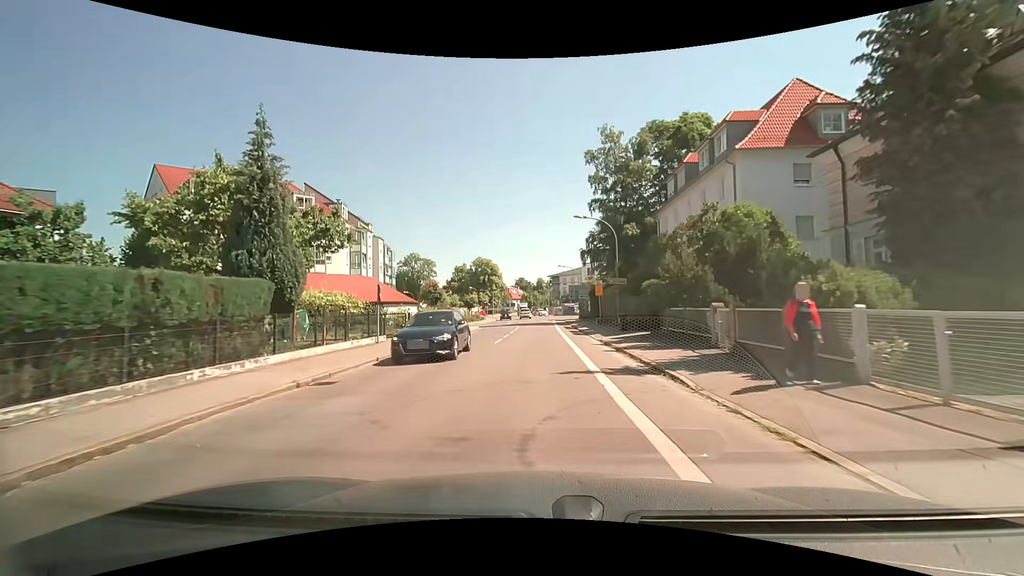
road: tertiary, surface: asphalt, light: Day
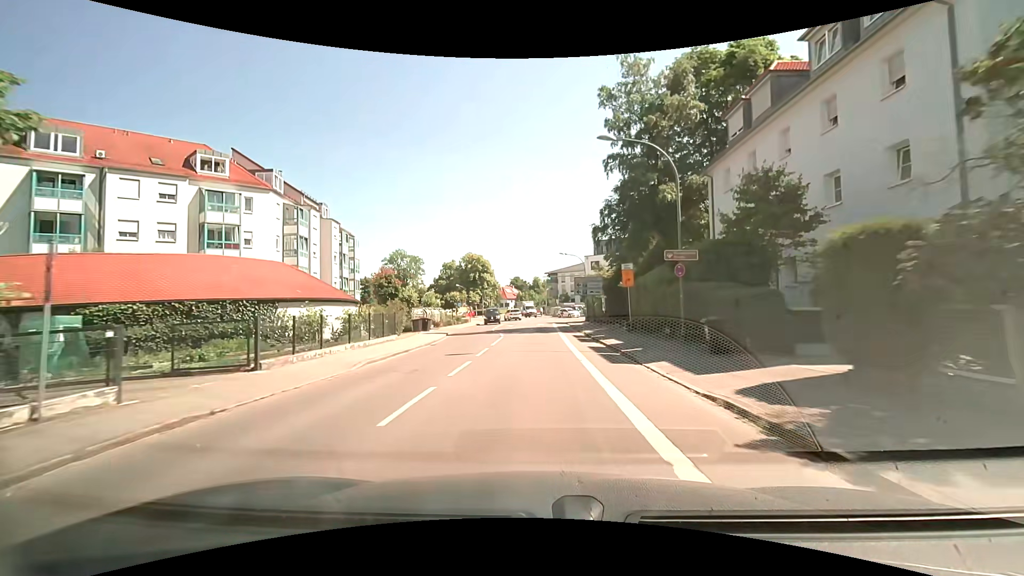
(+0.2, +14.9) m; 0°
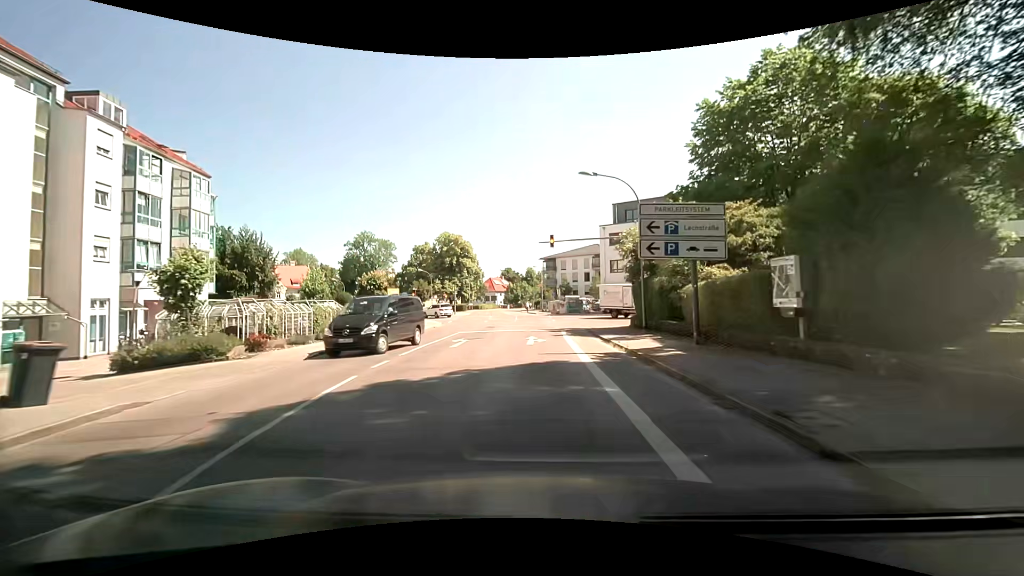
(+0.4, +30.0) m; +1°
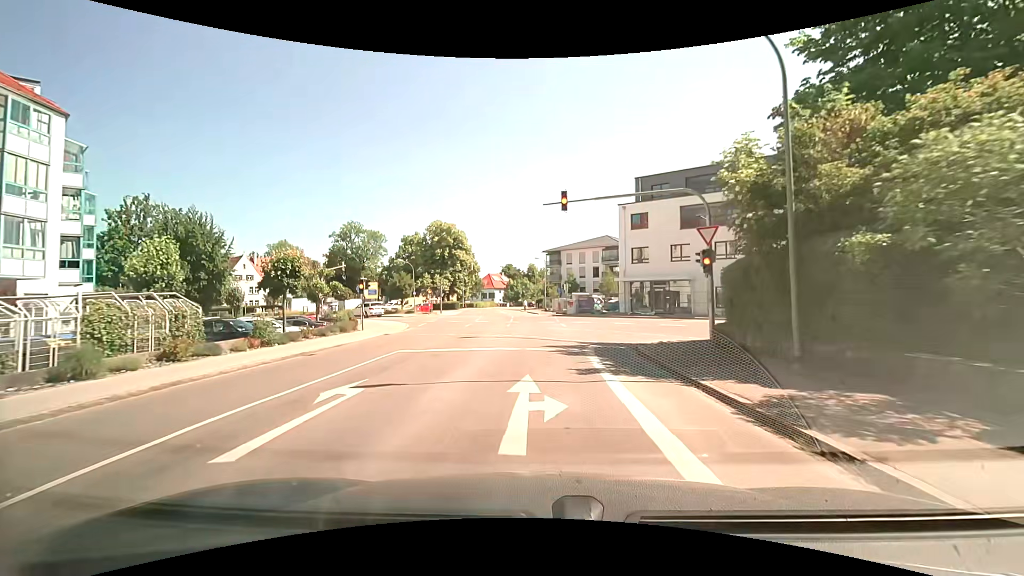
(0.0, +12.5) m; 0°
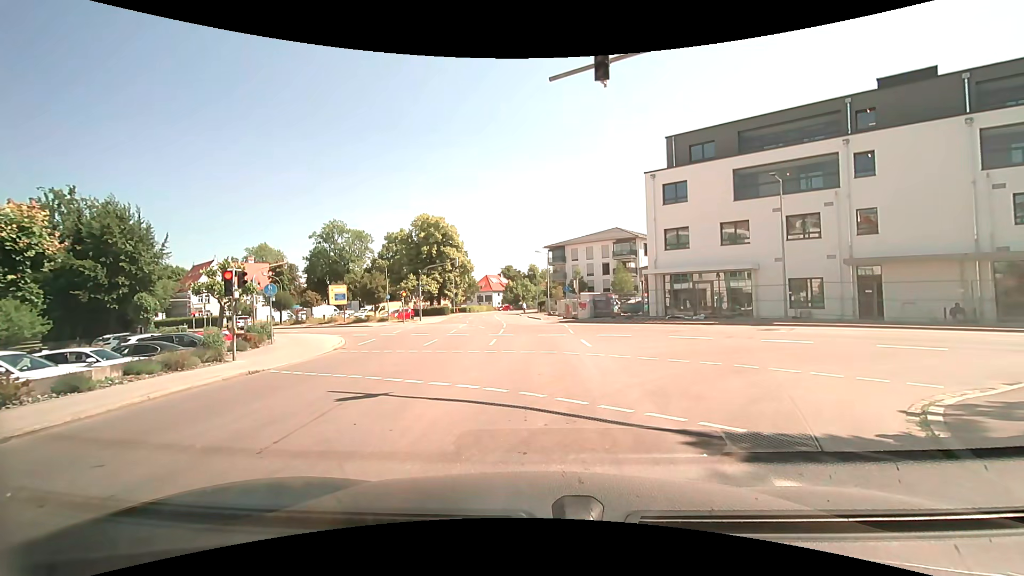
(0.0, +11.9) m; 0°
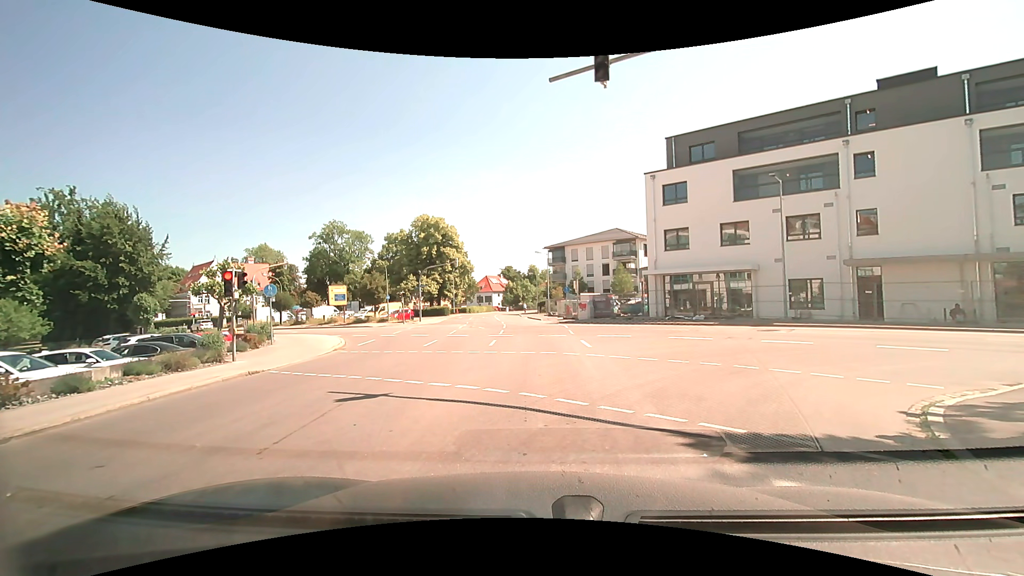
(0.0, +0.1) m; 0°
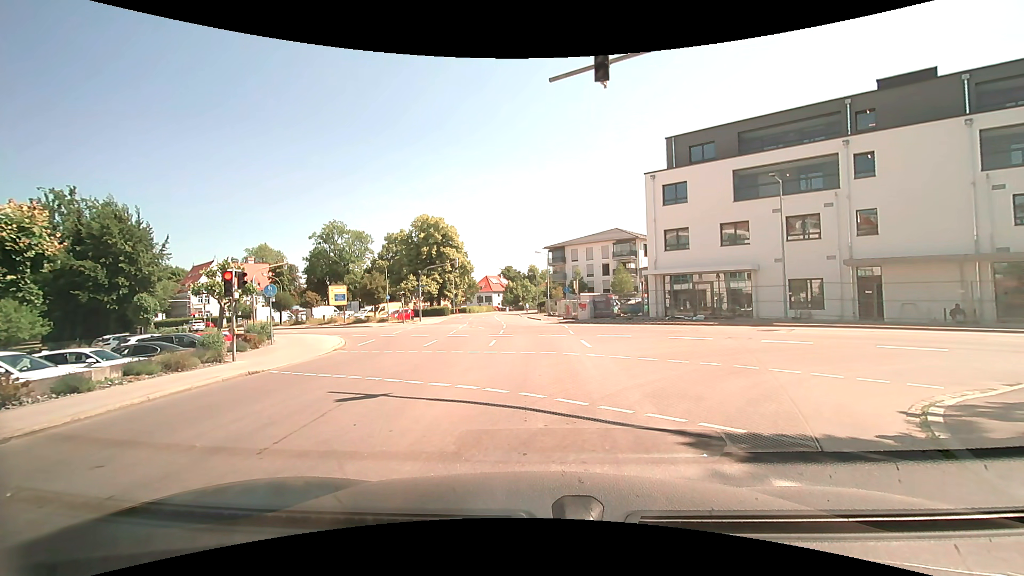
(0.0, 0.0) m; 0°
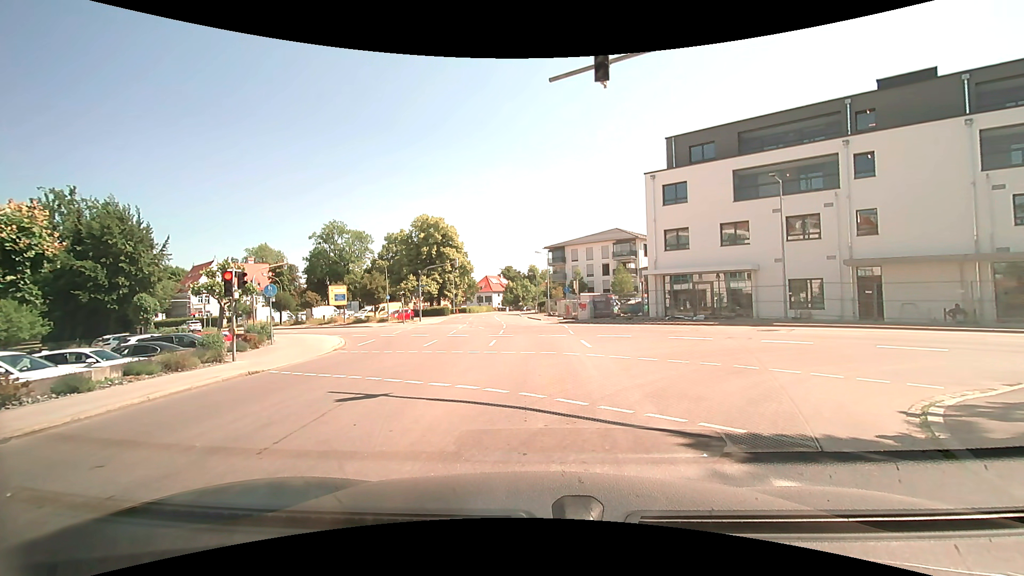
(0.0, 0.0) m; 0°
